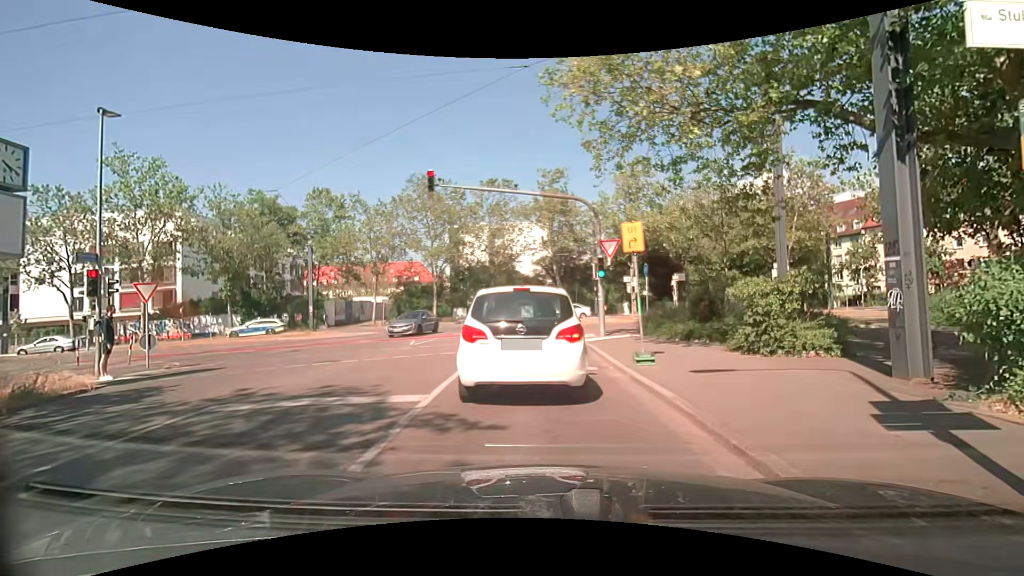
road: tertiary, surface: asphalt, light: Day
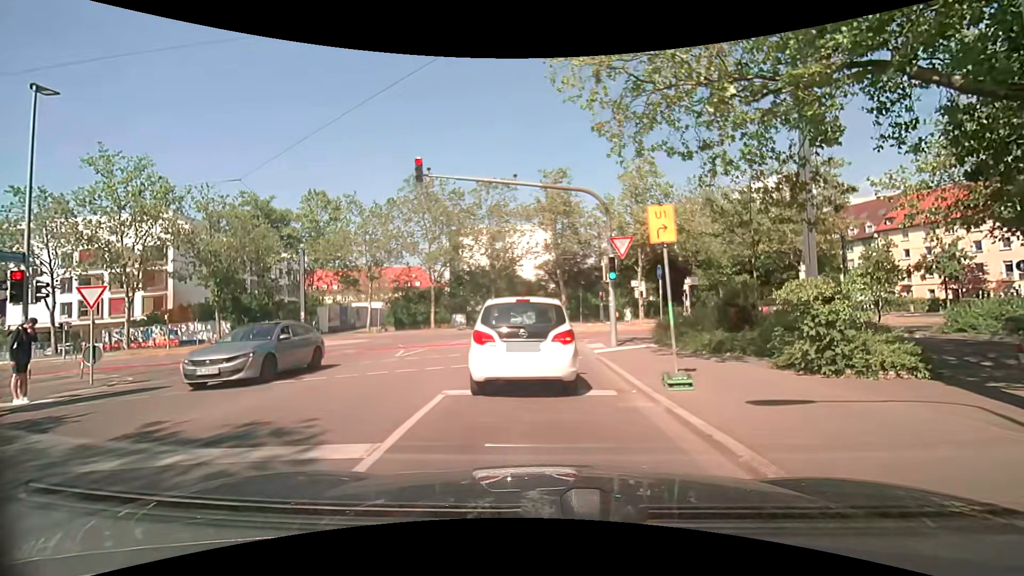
(-0.1, +2.4) m; -2°
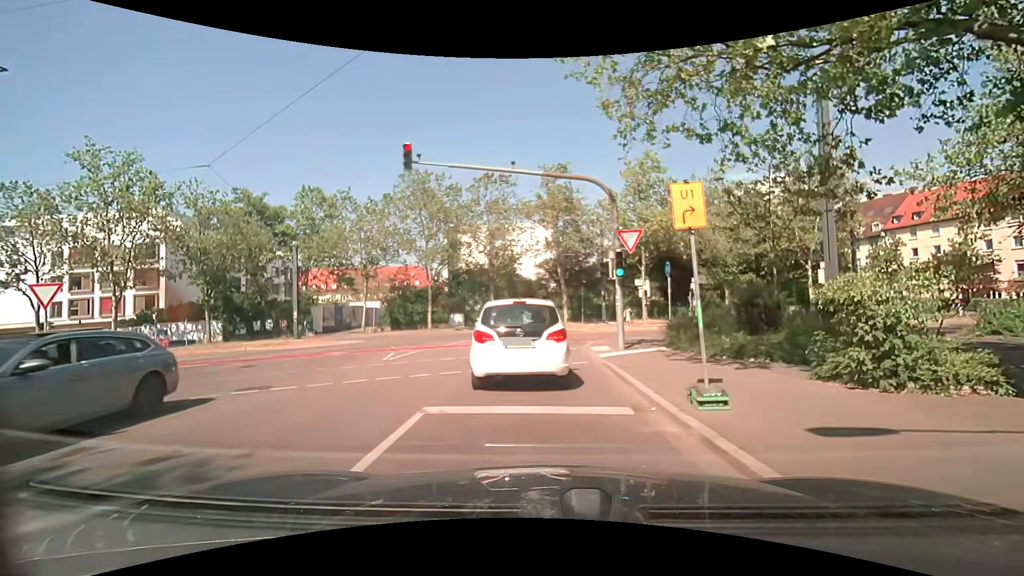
(-0.1, +1.5) m; 0°
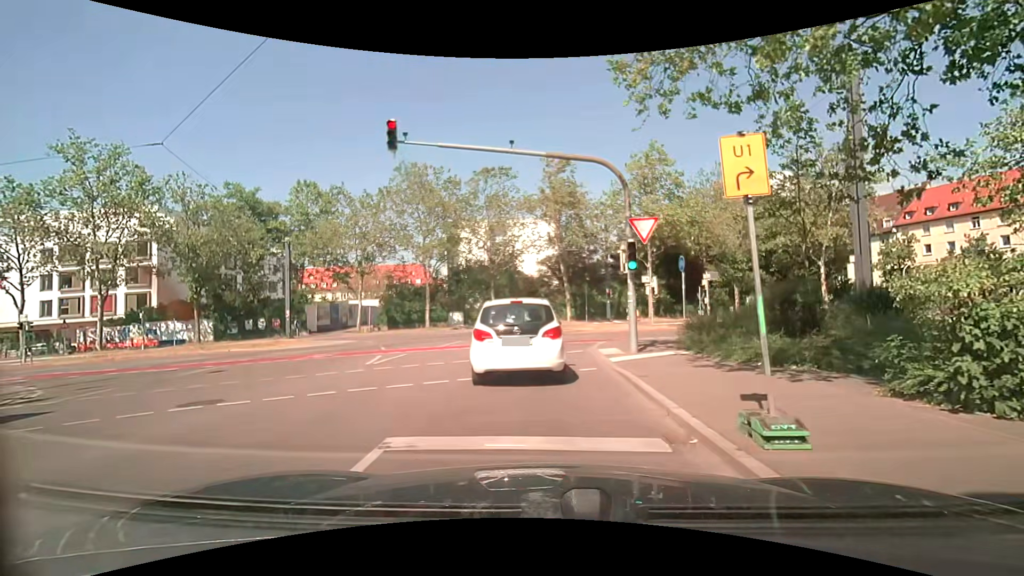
(-0.1, +1.8) m; -2°
